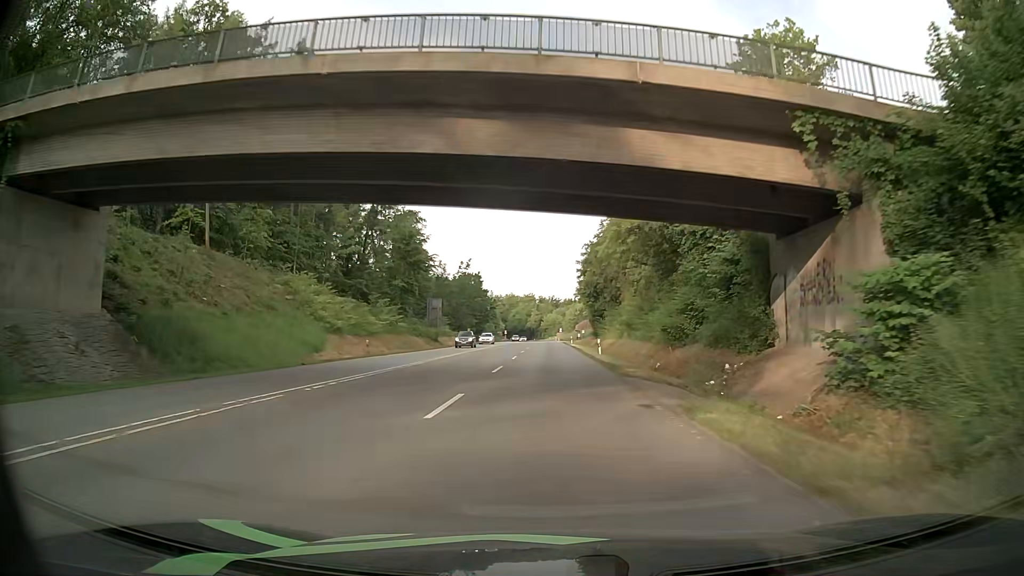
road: secondary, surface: asphalt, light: Day
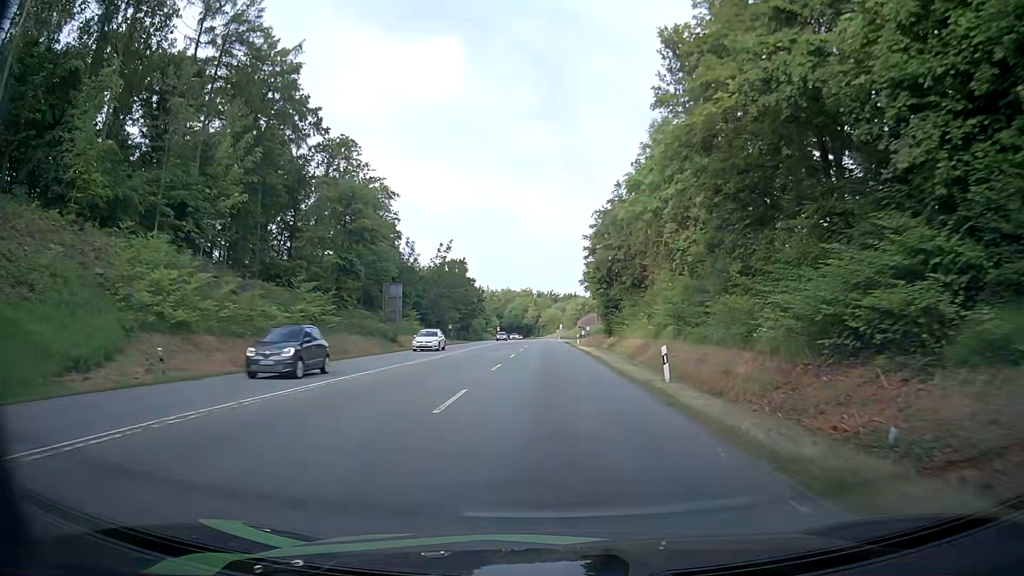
(0.0, +22.8) m; 0°
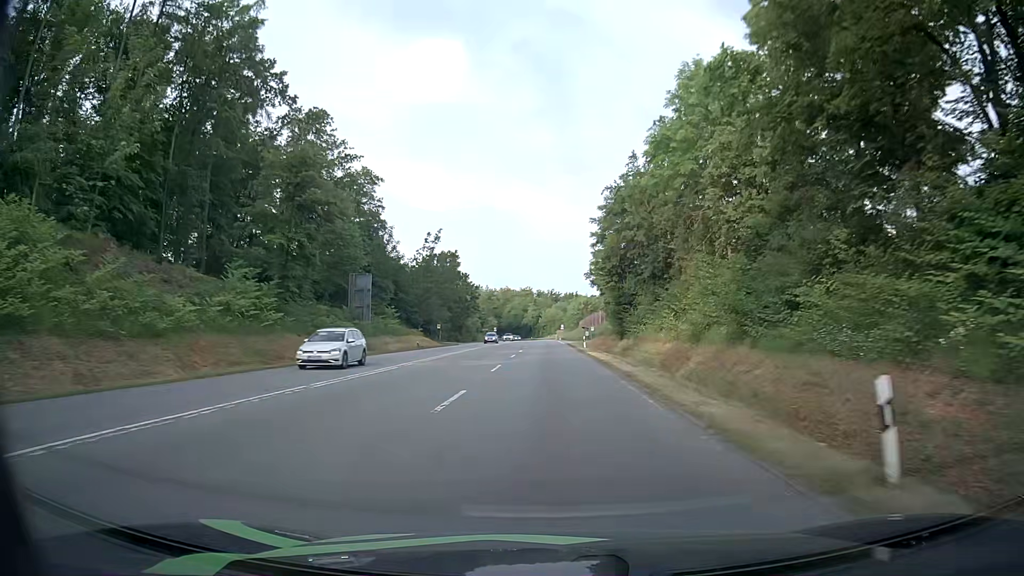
(+0.1, +11.5) m; 0°
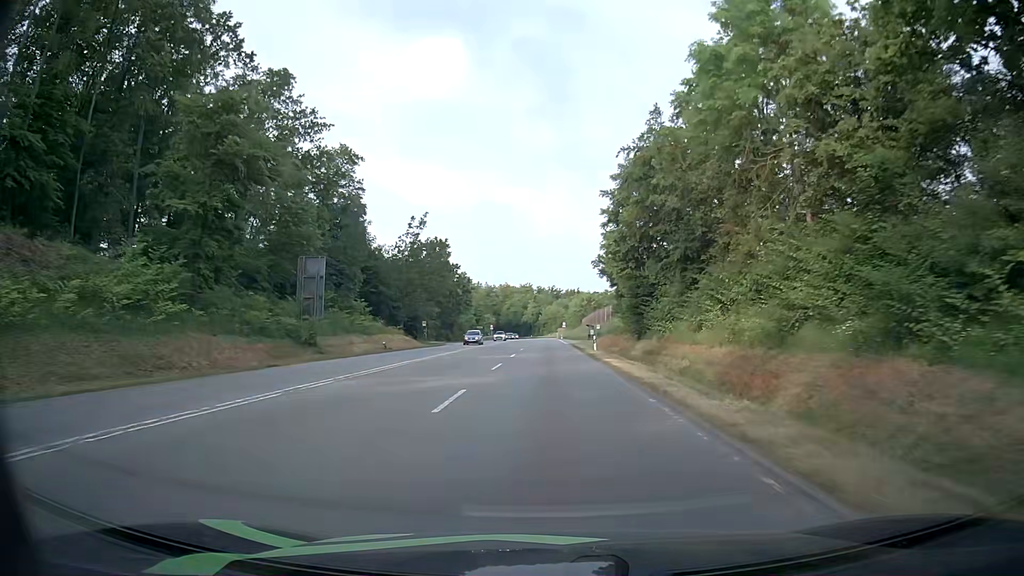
(0.0, +11.5) m; 0°
